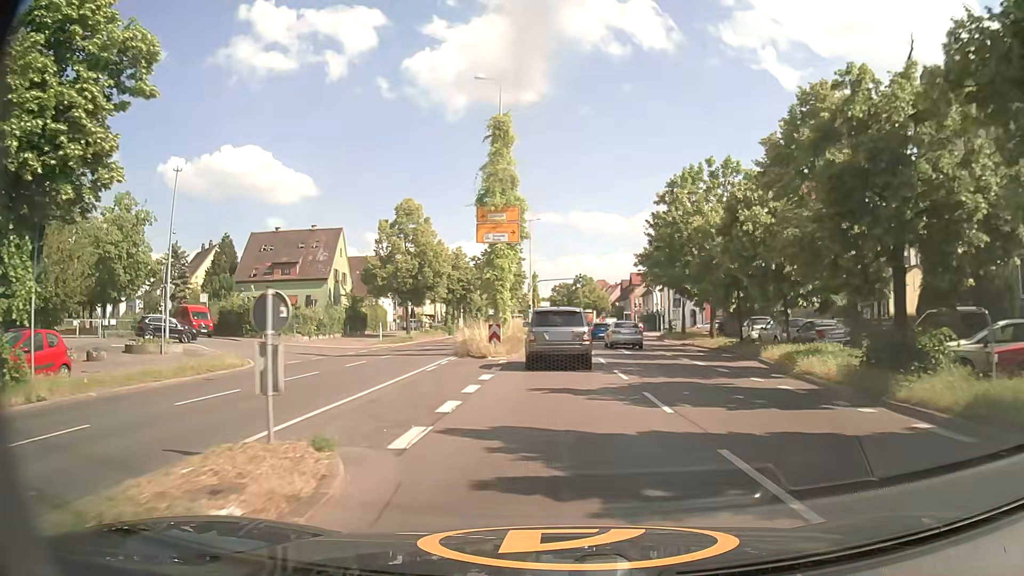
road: primary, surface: asphalt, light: Day
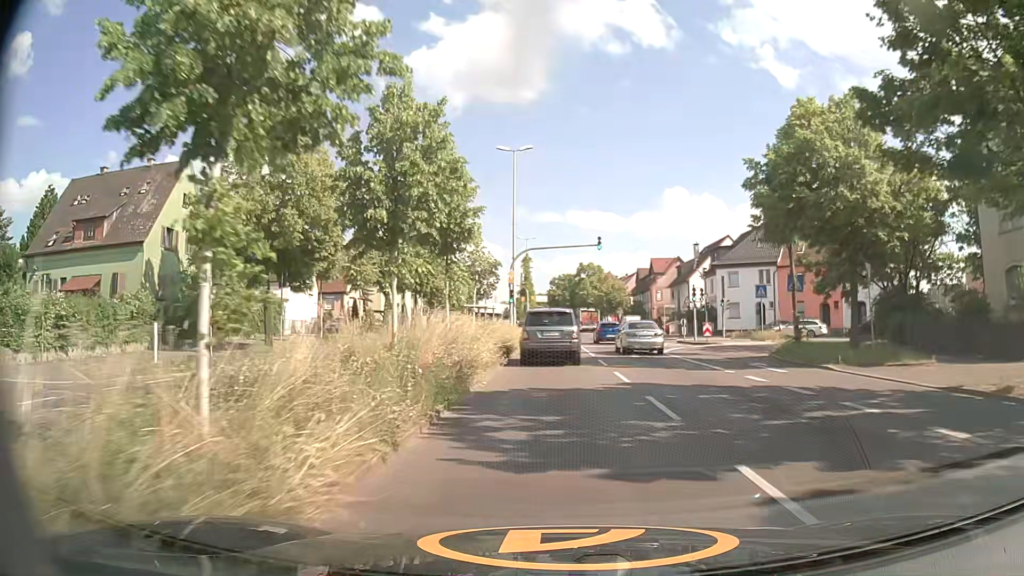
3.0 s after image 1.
(+0.1, +30.9) m; +1°
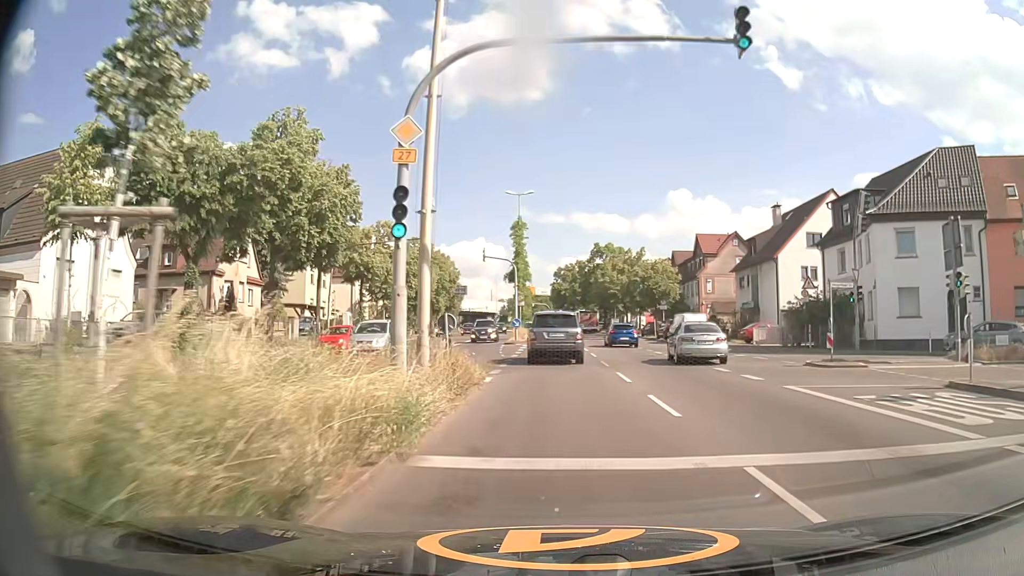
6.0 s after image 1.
(-0.4, +31.9) m; -1°
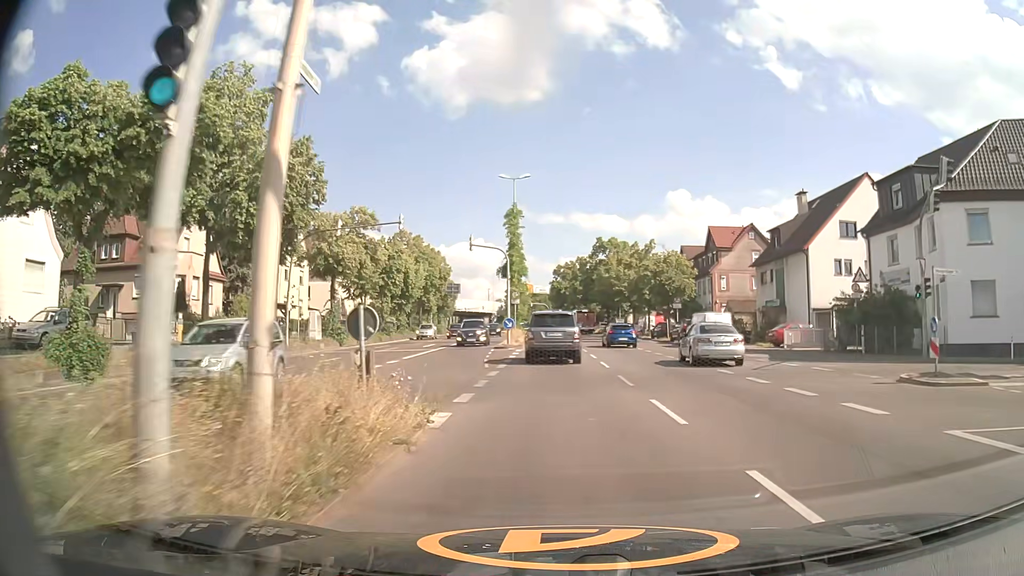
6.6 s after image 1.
(0.0, +6.7) m; 0°
